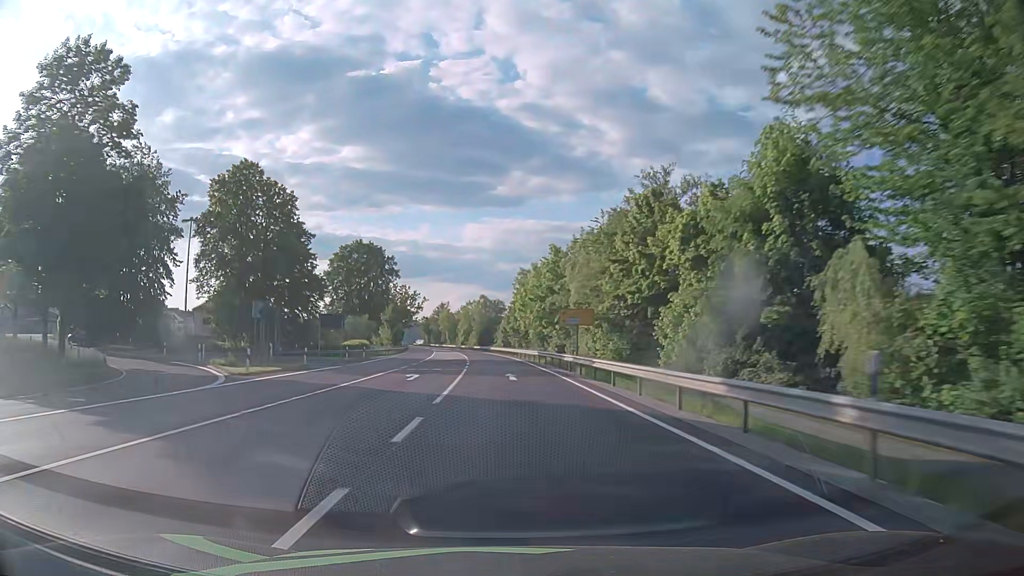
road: primary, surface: asphalt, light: Day
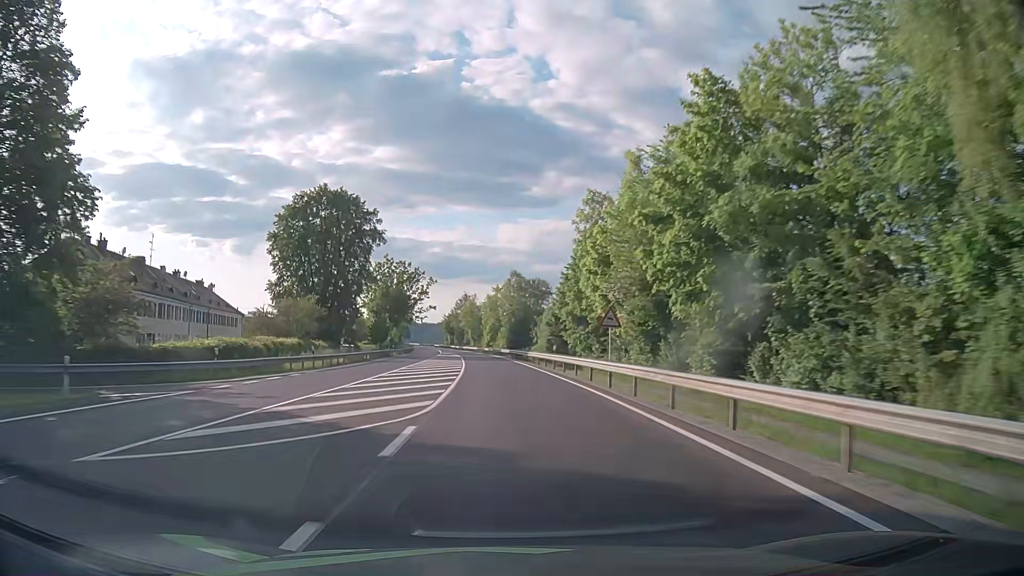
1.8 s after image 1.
(-1.3, +47.3) m; -3°
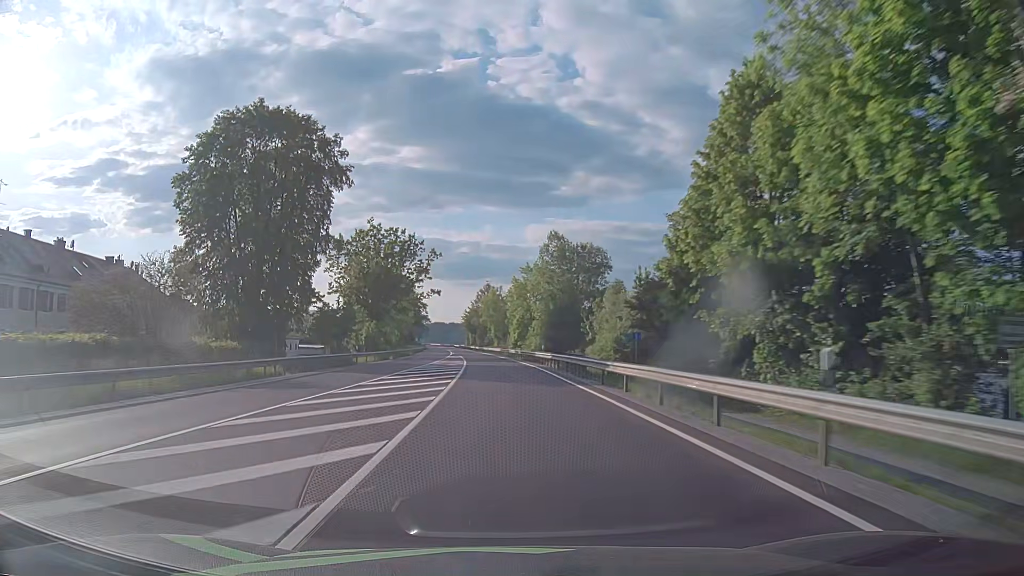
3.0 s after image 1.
(-0.6, +31.6) m; -2°
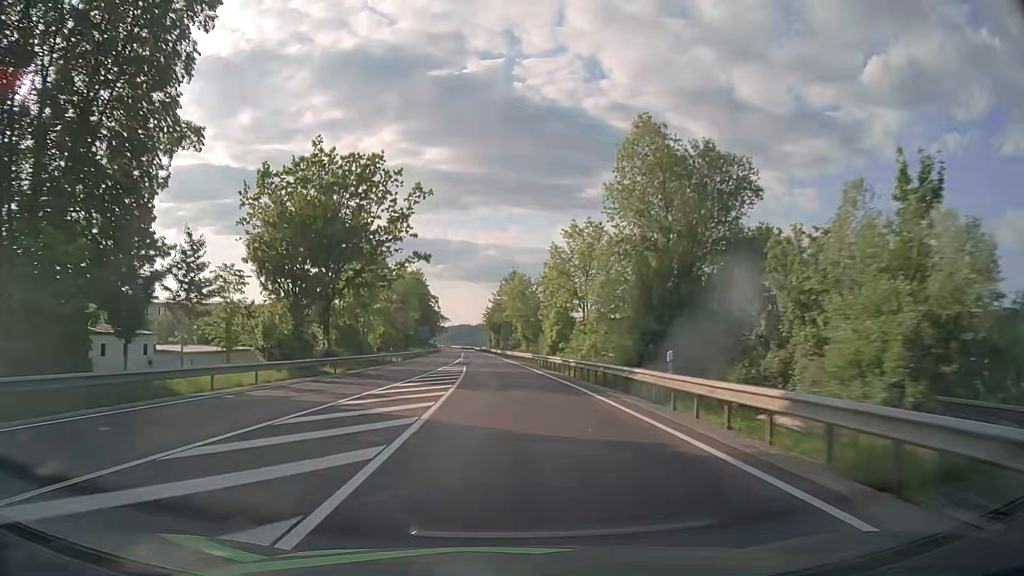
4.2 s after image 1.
(-0.7, +31.6) m; -2°
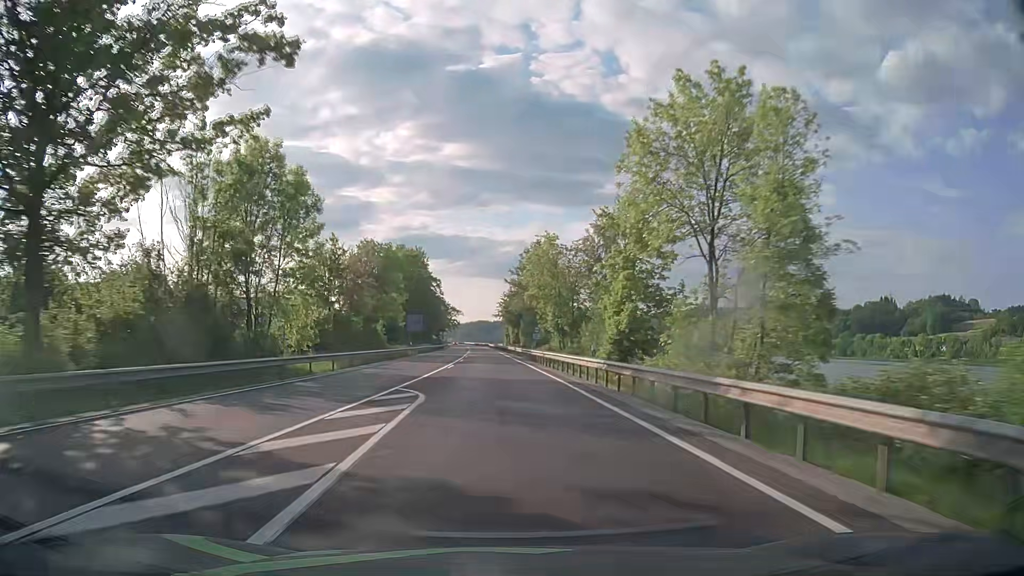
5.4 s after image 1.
(-0.4, +31.6) m; -2°
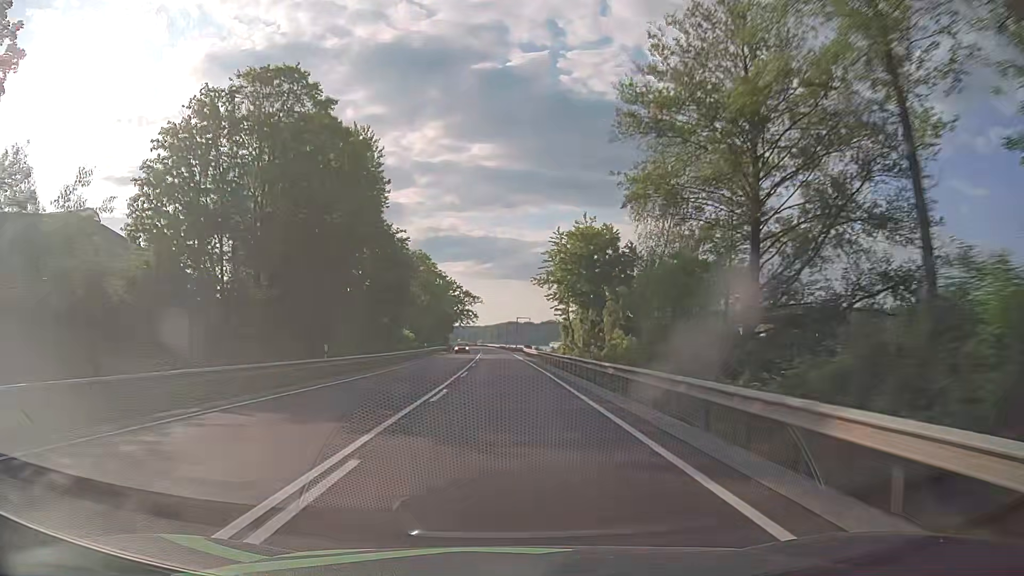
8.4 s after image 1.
(-2.0, +79.1) m; -3°
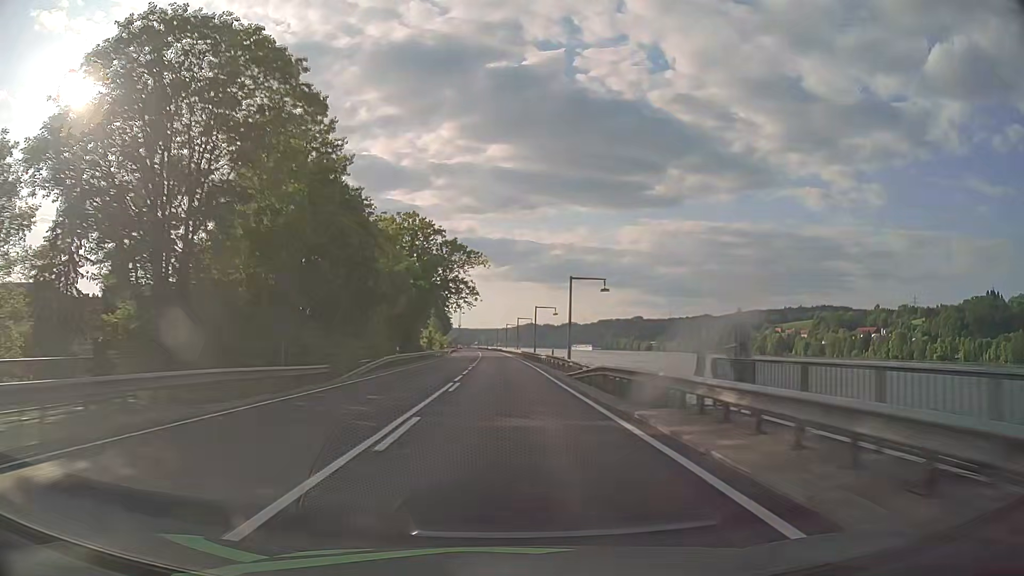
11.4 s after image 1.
(-0.8, +79.2) m; -1°
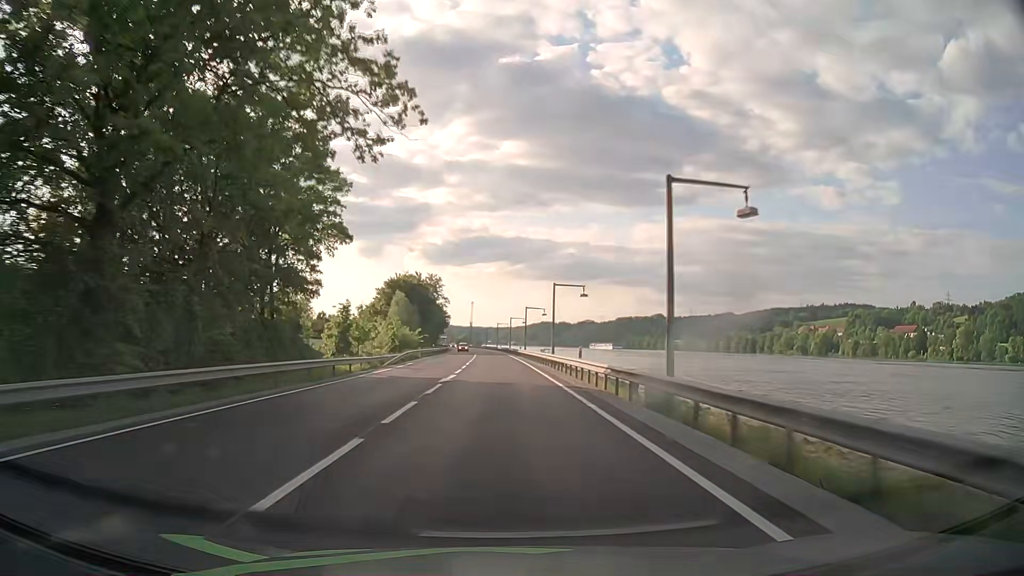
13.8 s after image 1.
(-0.4, +63.3) m; -1°
(0, +10) (0, +20) (0, +30) (0, +40) (-1, +50) (-1, +60) (-1, +70) (-1, +80) (-2, +90) (-2, +100) m
